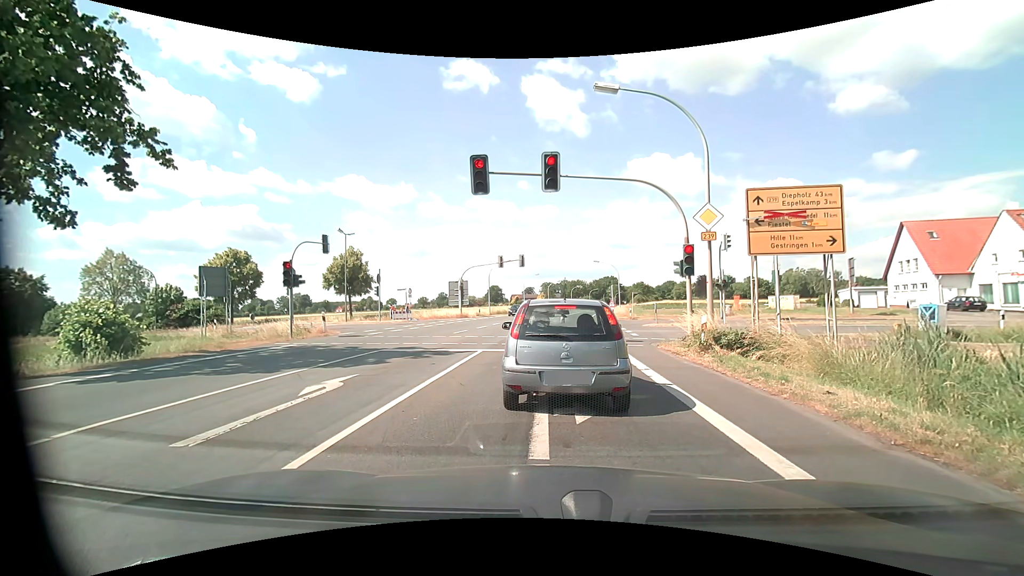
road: primary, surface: asphalt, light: Day
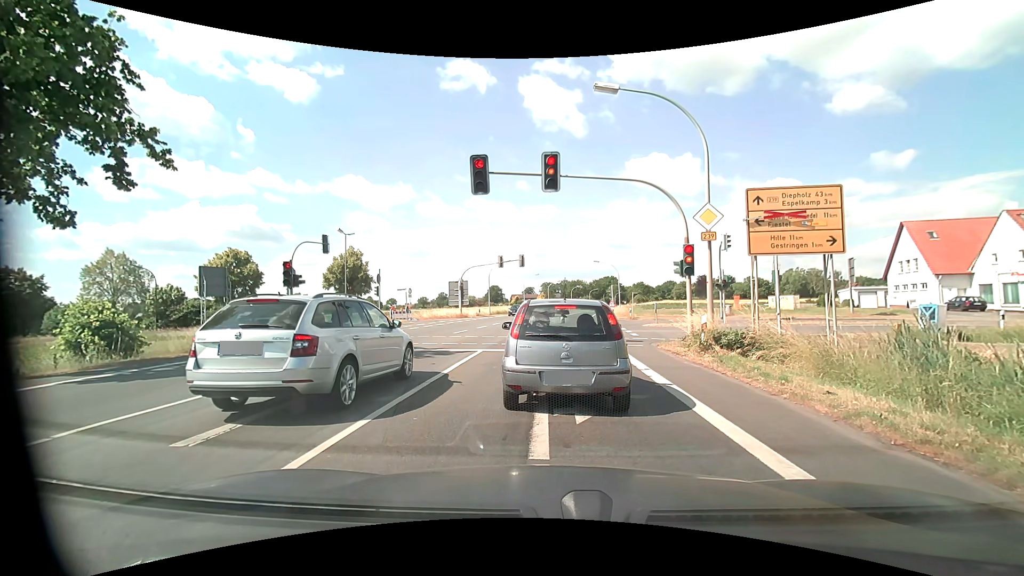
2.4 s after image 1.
(0.0, 0.0) m; 0°
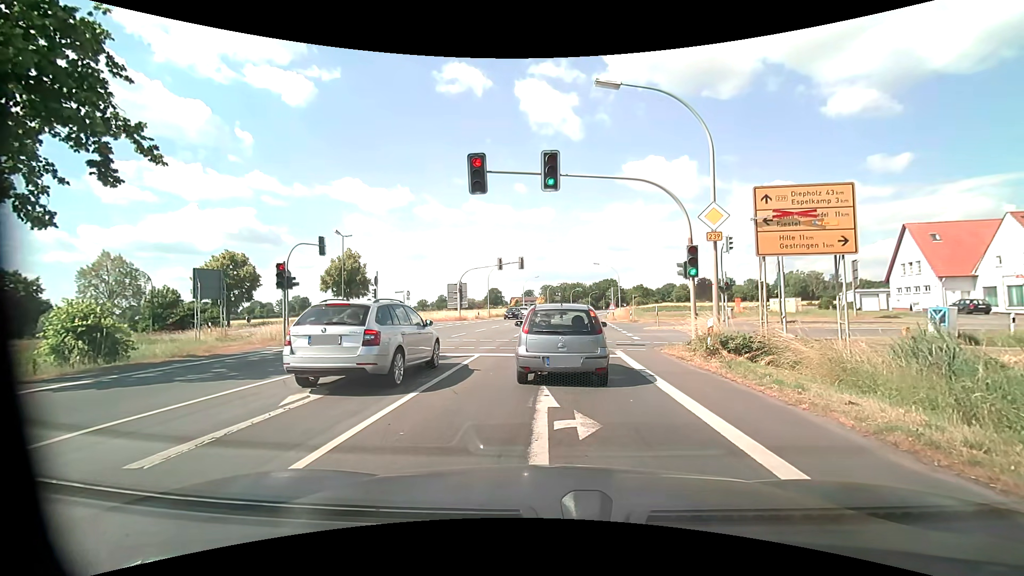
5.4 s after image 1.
(0.0, +0.6) m; 0°
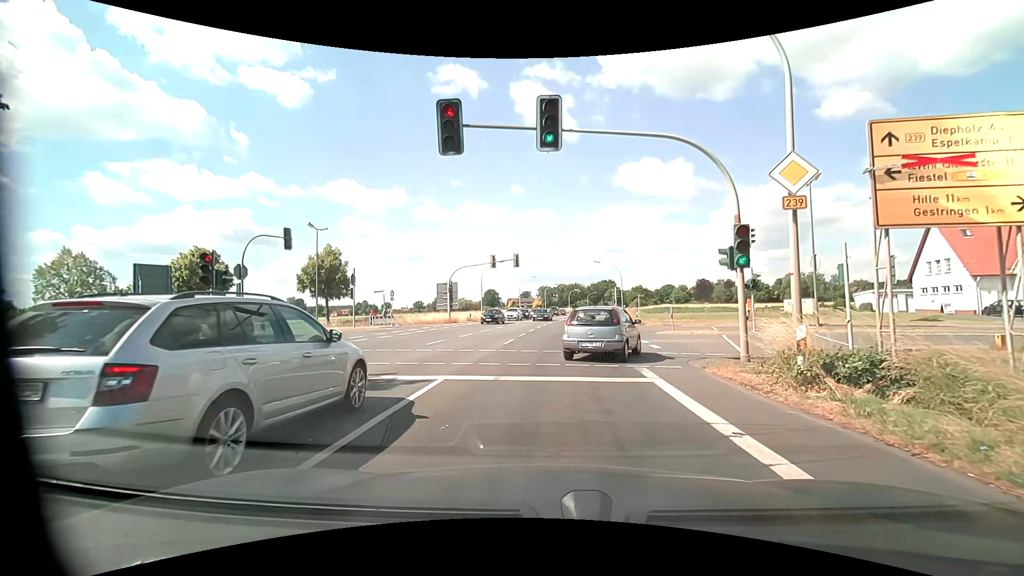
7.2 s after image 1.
(+0.1, +5.0) m; +2°
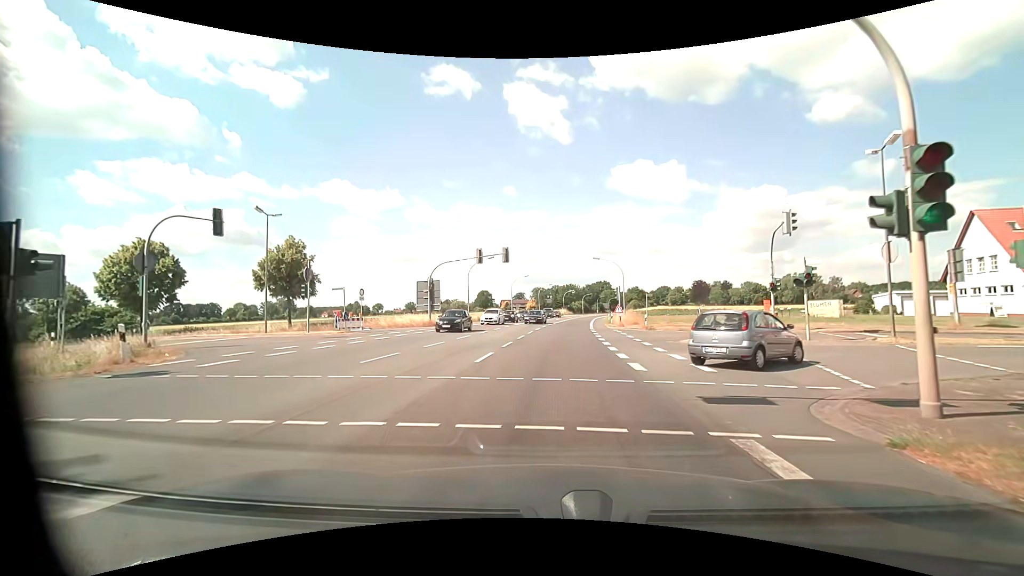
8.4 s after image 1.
(0.0, +6.7) m; 0°
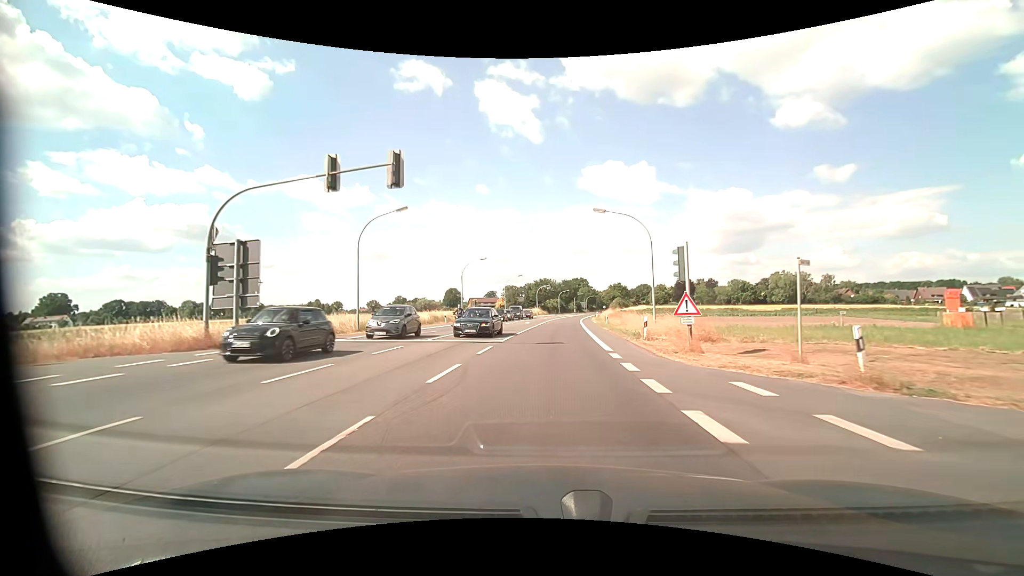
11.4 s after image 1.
(+0.9, +28.4) m; +3°
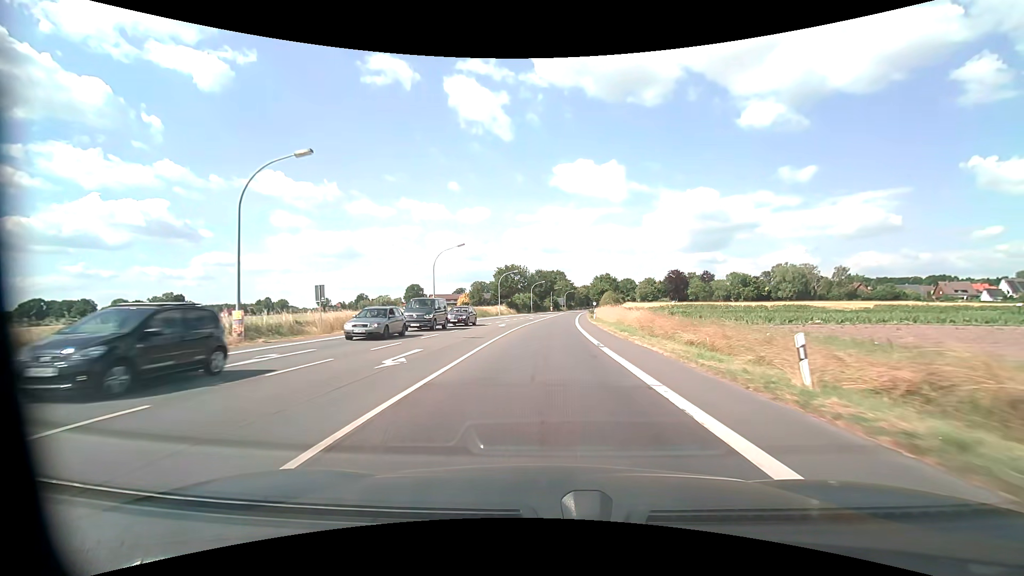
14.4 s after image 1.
(+1.1, +41.1) m; +3°
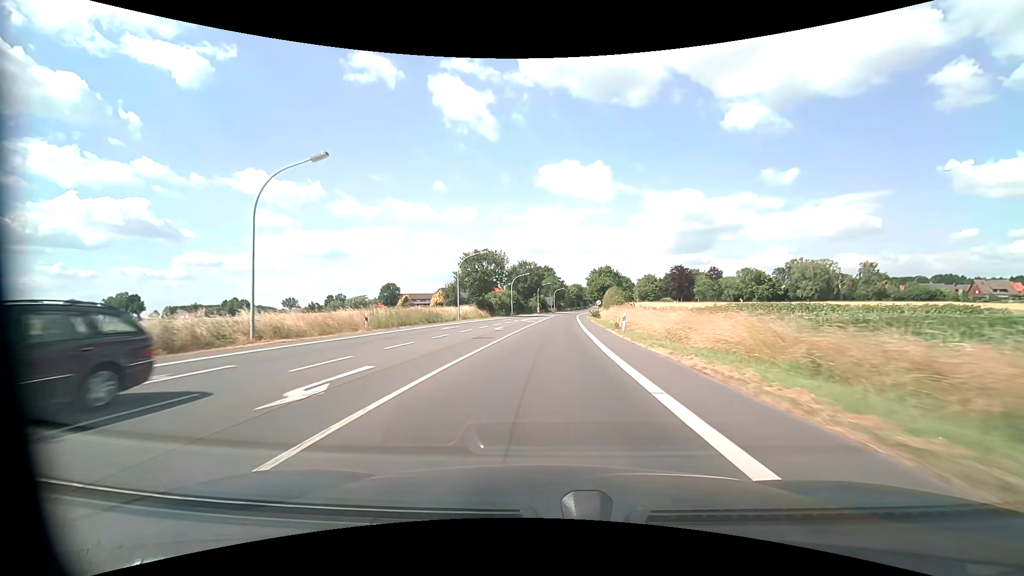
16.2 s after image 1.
(+0.5, +29.7) m; +2°
(0, +10) (0, +20) (0, +30) (+1, +40) (+1, +50) (+2, +60) (+2, +70) (+3, +80) (+4, +90) (+4, +100) m
